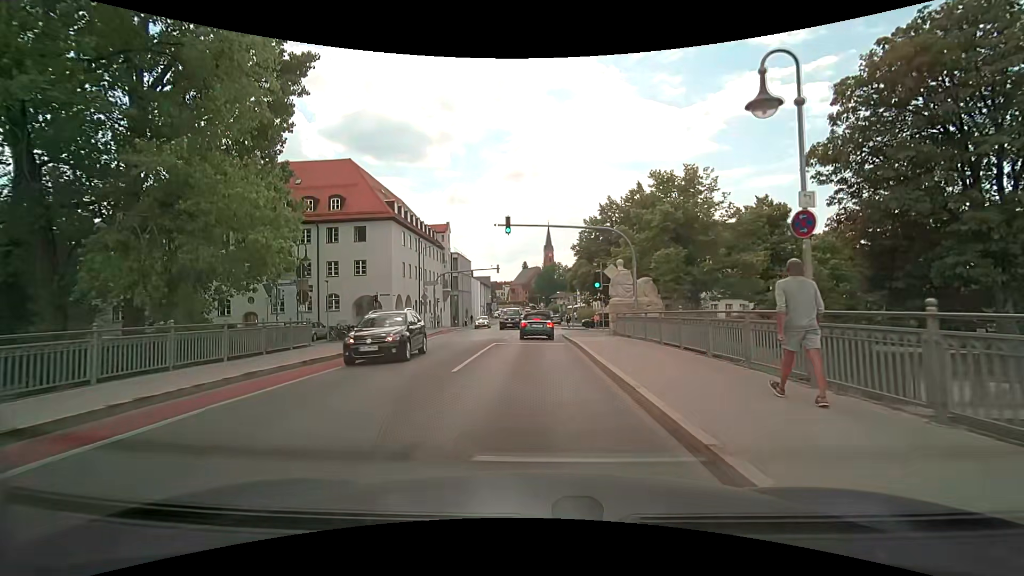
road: secondary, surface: asphalt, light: Day
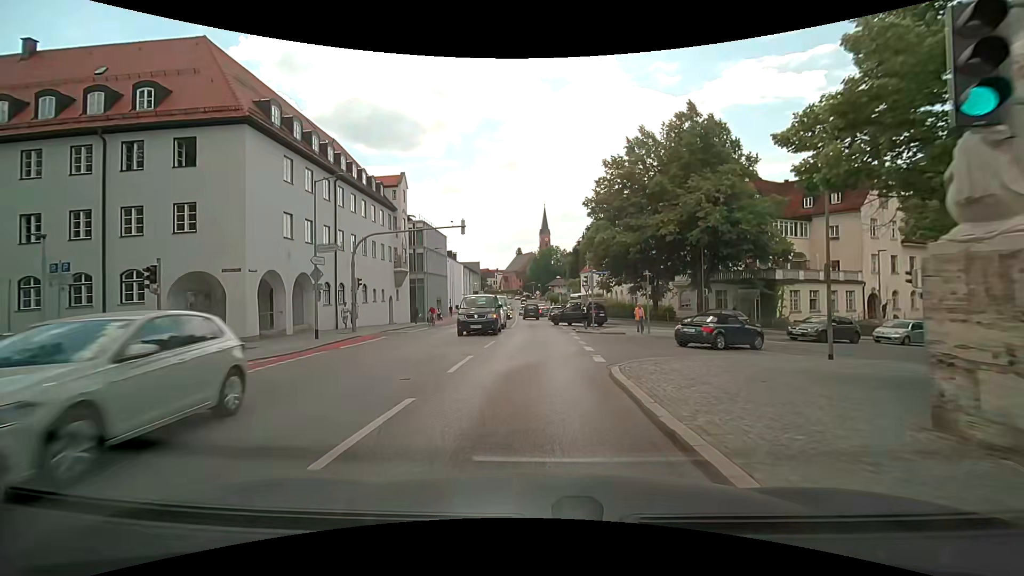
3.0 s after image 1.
(+0.1, +21.9) m; +1°
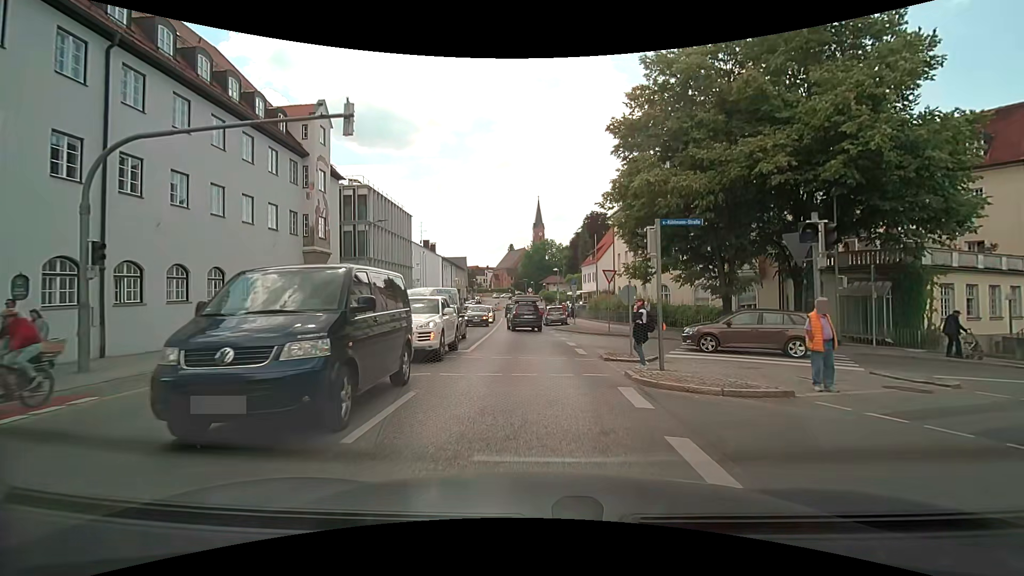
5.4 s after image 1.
(+0.1, +17.4) m; +1°
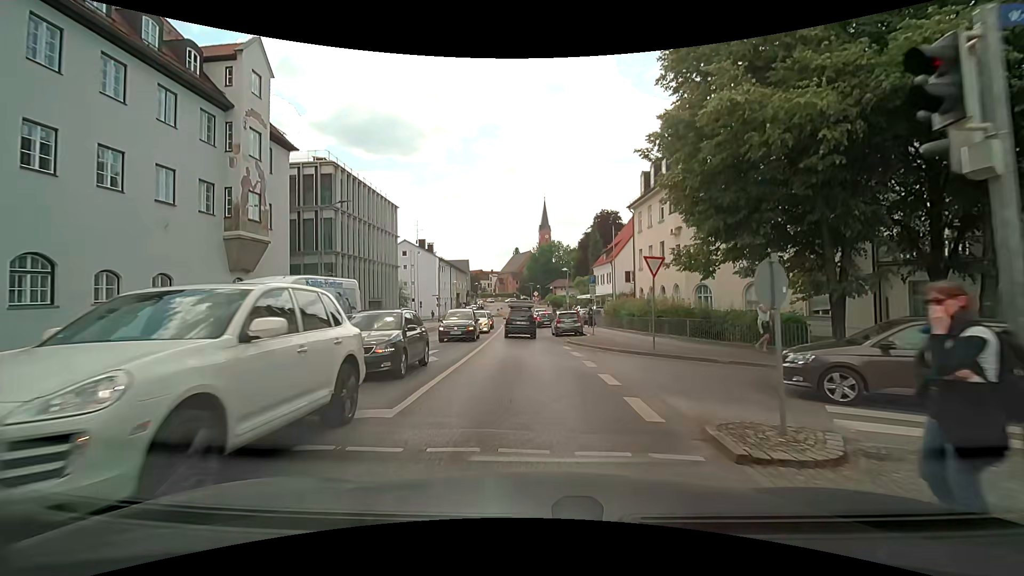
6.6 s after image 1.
(0.0, +8.5) m; -1°
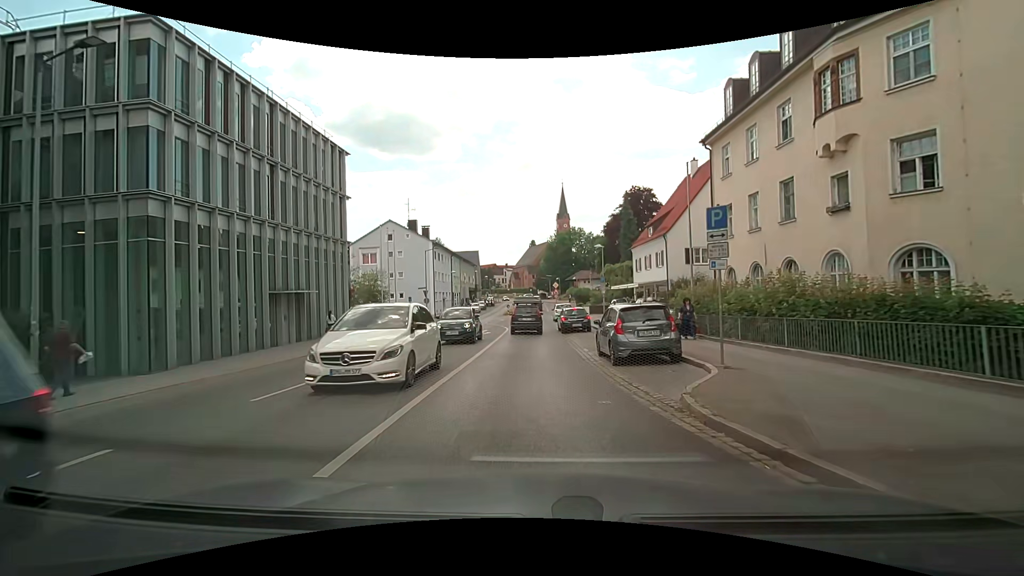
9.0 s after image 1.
(-0.2, +17.8) m; -2°
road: residential
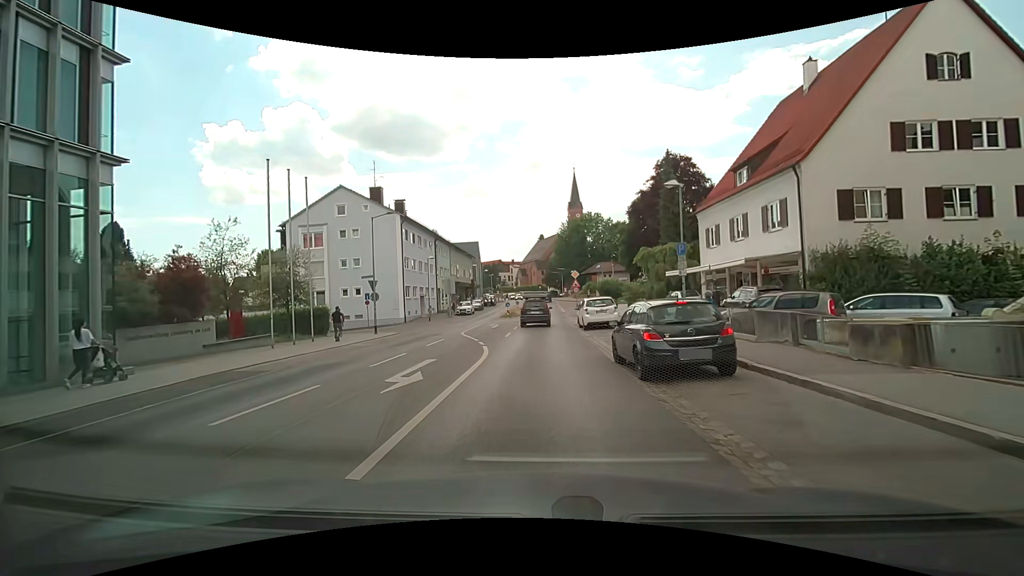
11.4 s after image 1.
(-0.2, +19.9) m; 0°
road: secondary
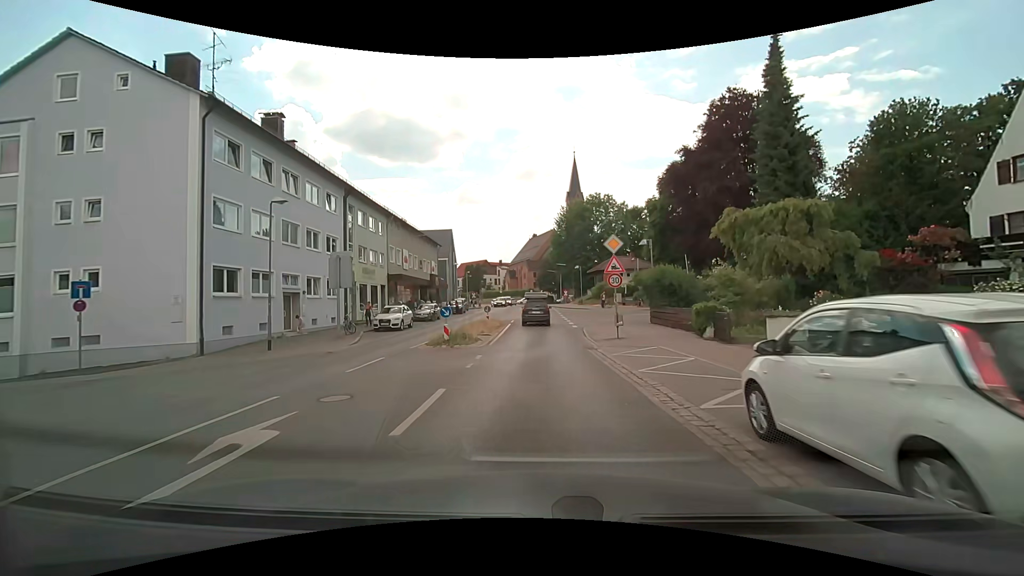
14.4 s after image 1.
(-0.2, +28.0) m; 0°
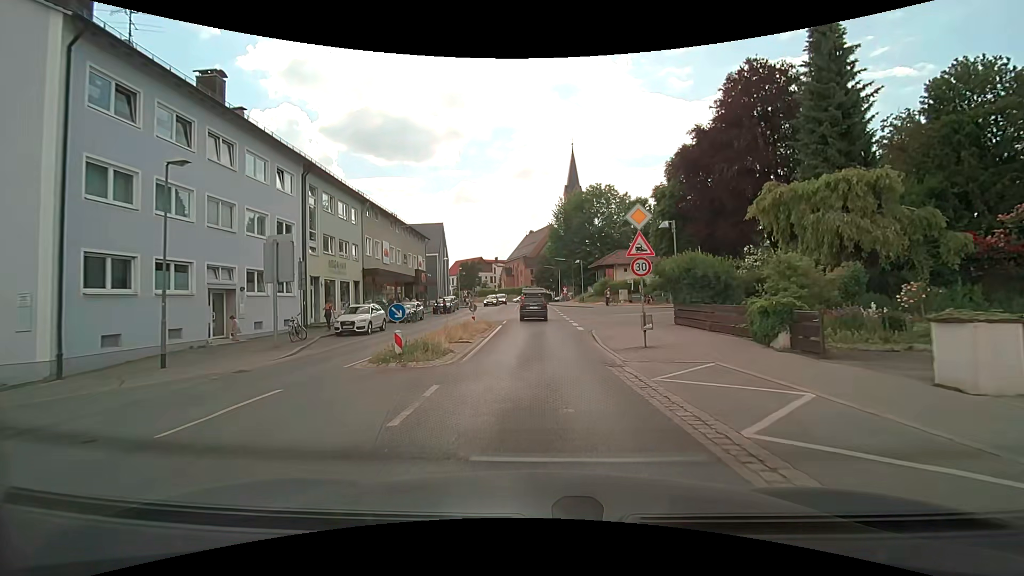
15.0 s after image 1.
(0.0, +5.7) m; 0°
(0, +10) (0, +20) (0, +30) (0, +40) (0, +50) (-1, +60) (-1, +70) (-2, +80) (-3, +90) (-4, +100) m
